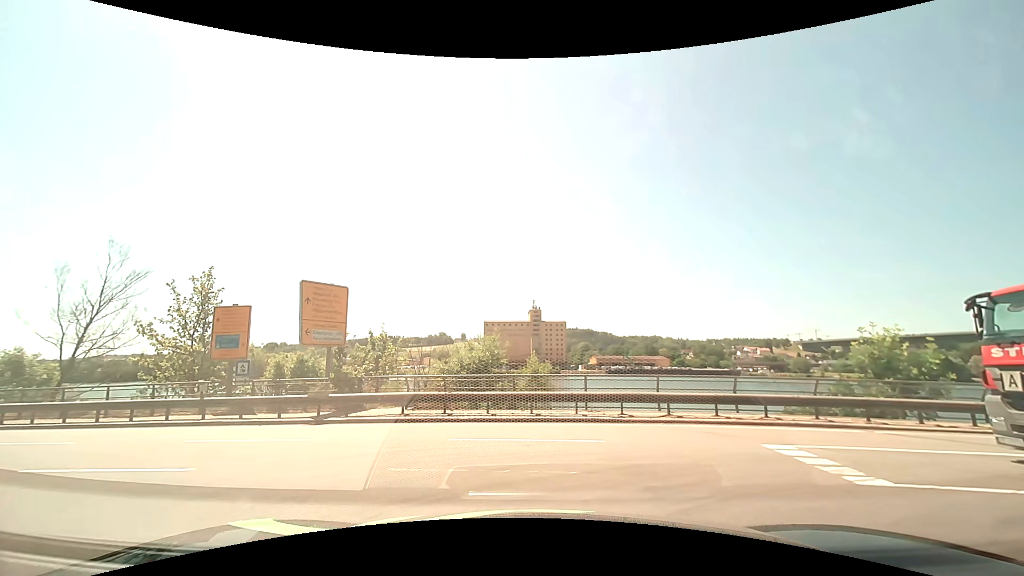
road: tertiary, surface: asphalt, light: Day
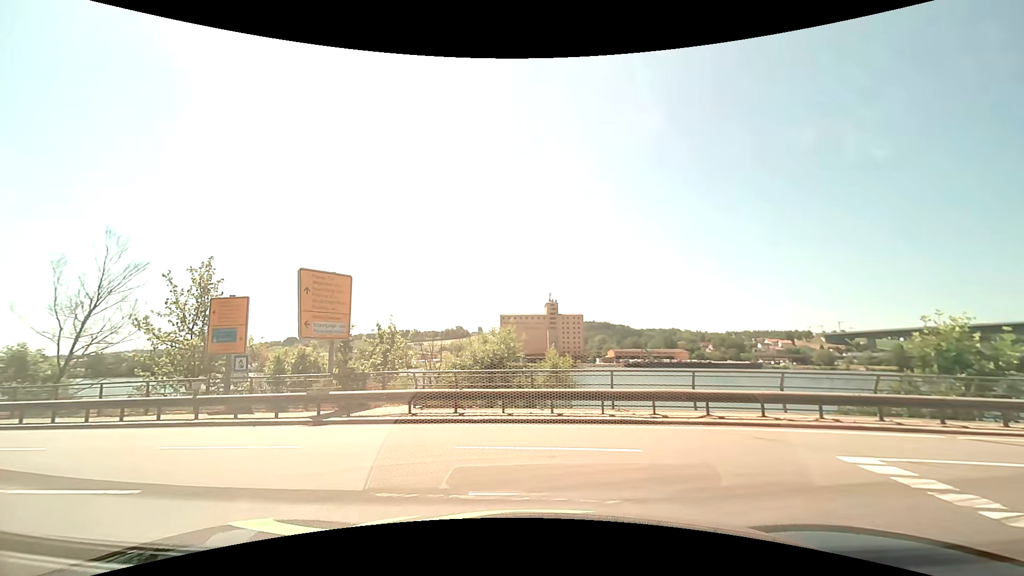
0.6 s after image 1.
(0.0, +1.6) m; -1°
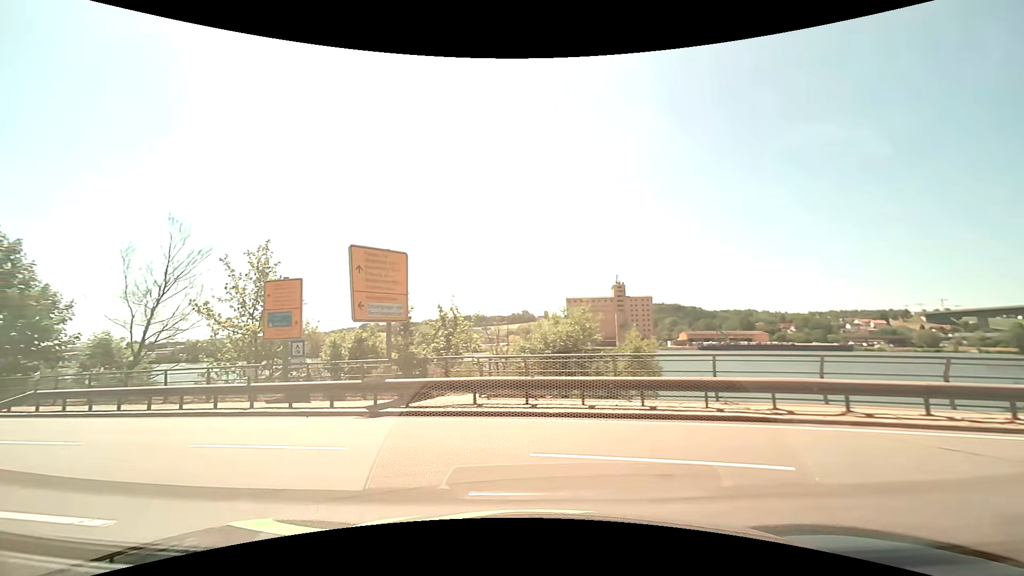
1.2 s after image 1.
(-0.1, +2.2) m; -6°
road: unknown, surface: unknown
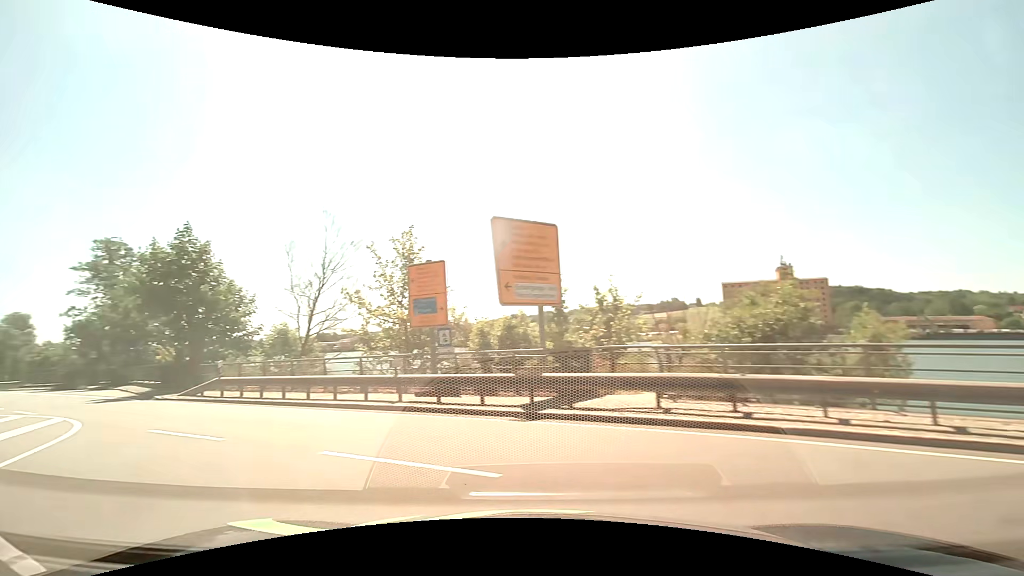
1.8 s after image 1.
(-0.4, +2.8) m; -16°
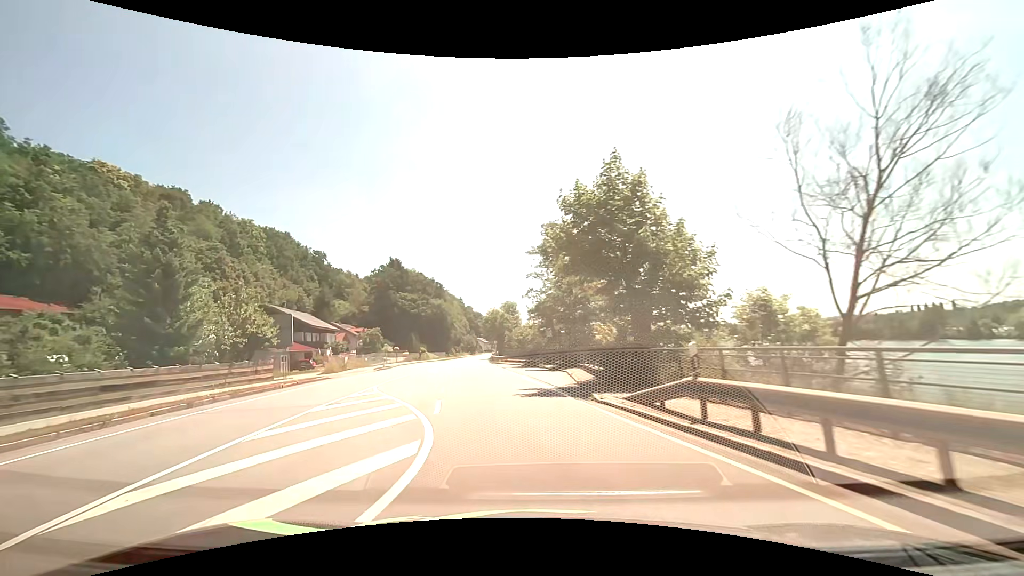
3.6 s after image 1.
(-5.9, +11.0) m; -47°
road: primary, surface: asphalt
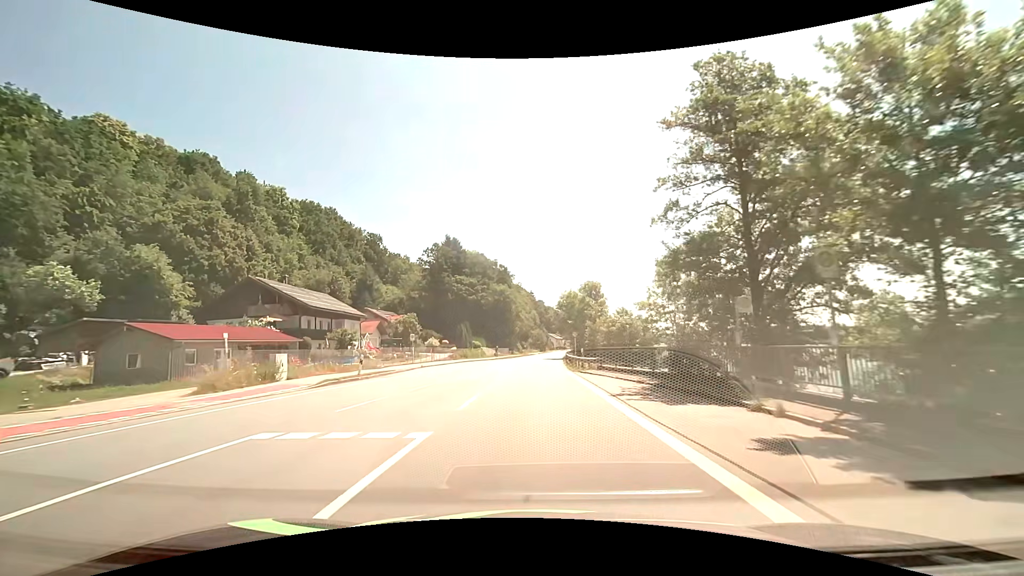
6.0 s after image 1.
(-3.1, +26.4) m; -10°
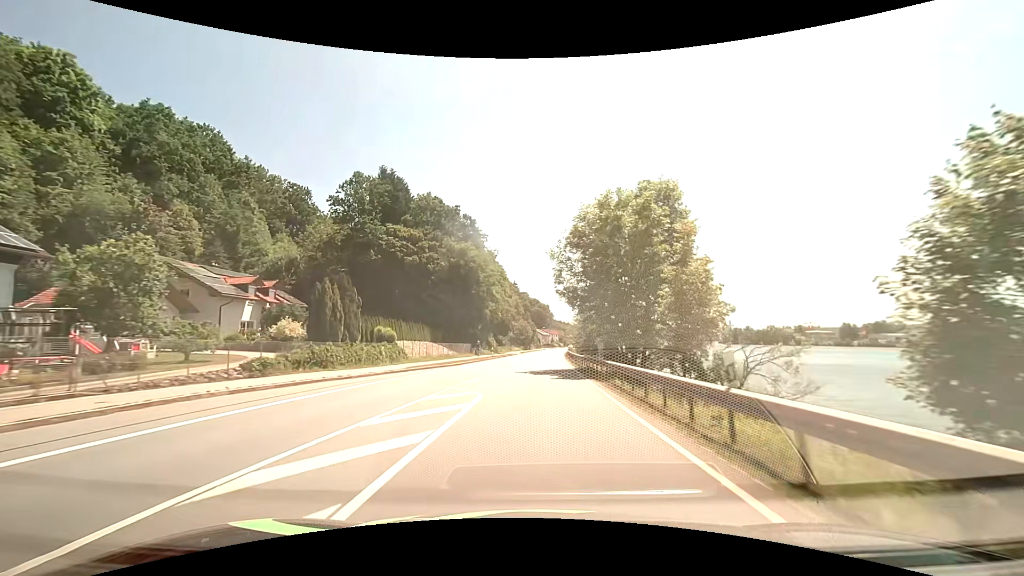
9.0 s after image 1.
(+0.6, +45.9) m; +2°
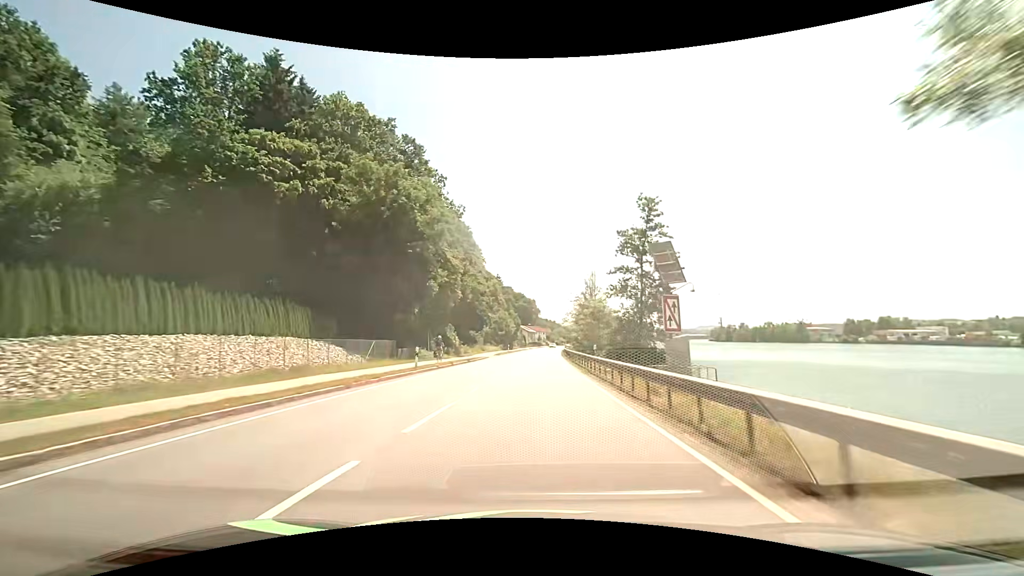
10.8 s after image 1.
(+0.5, +31.0) m; +2°
(0, +10) (0, +20) (+1, +30) (+1, +40) (+1, +50) (+2, +60) (+2, +70) (+3, +80) (+3, +90) (+4, +100) m
